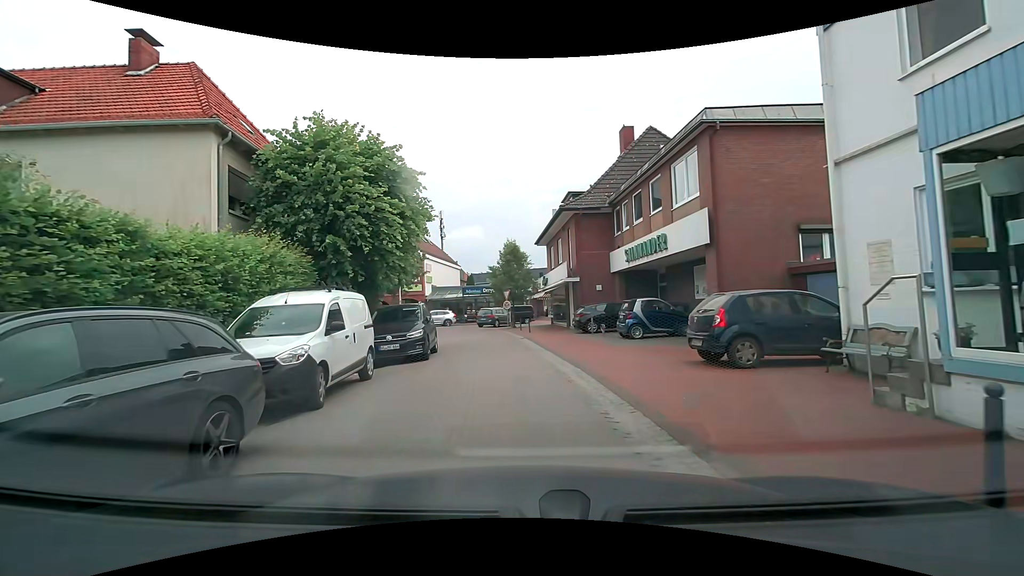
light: Day
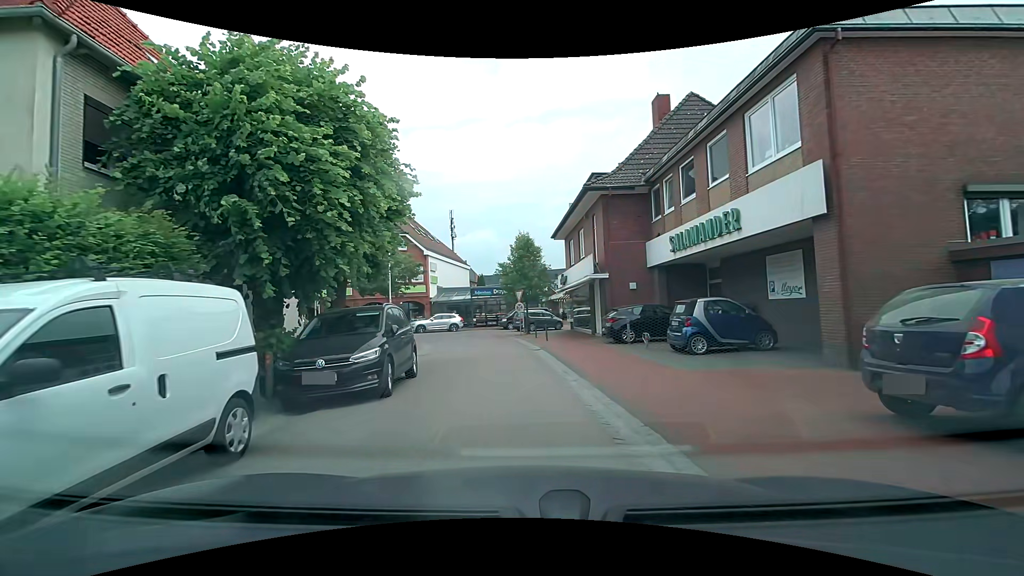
(0.0, +5.3) m; -1°
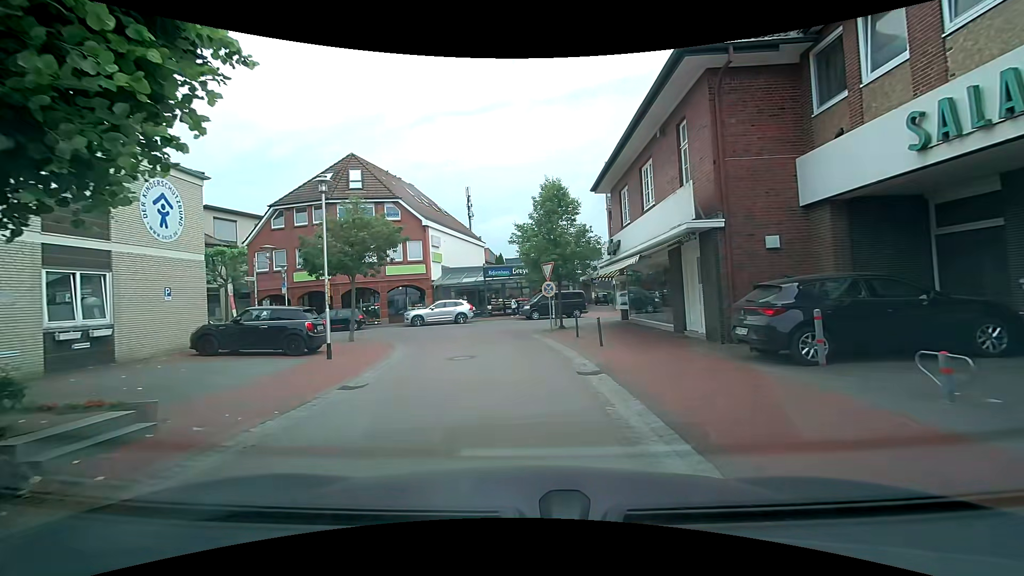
(-0.1, +10.5) m; -4°
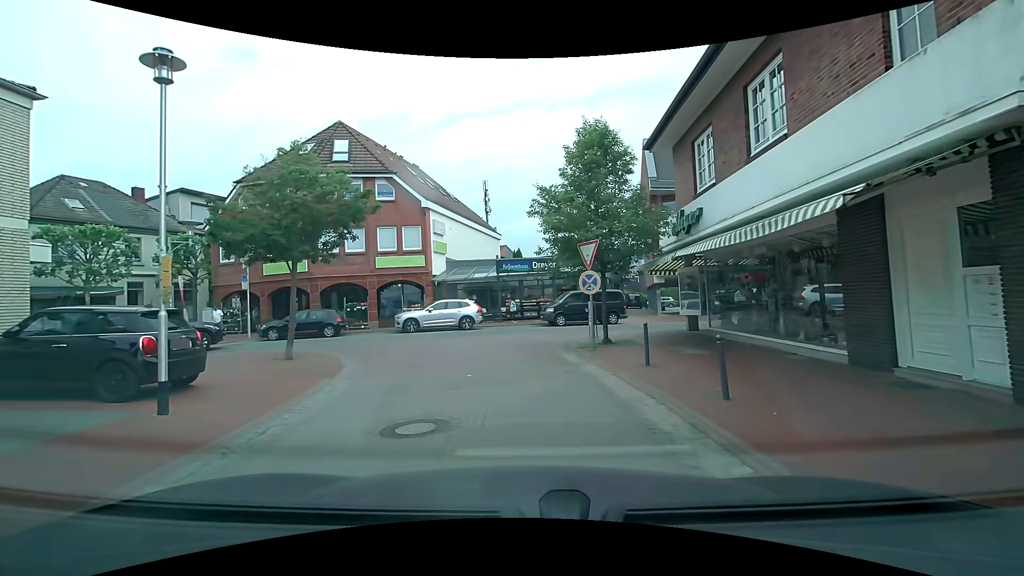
(+0.1, +7.2) m; -2°
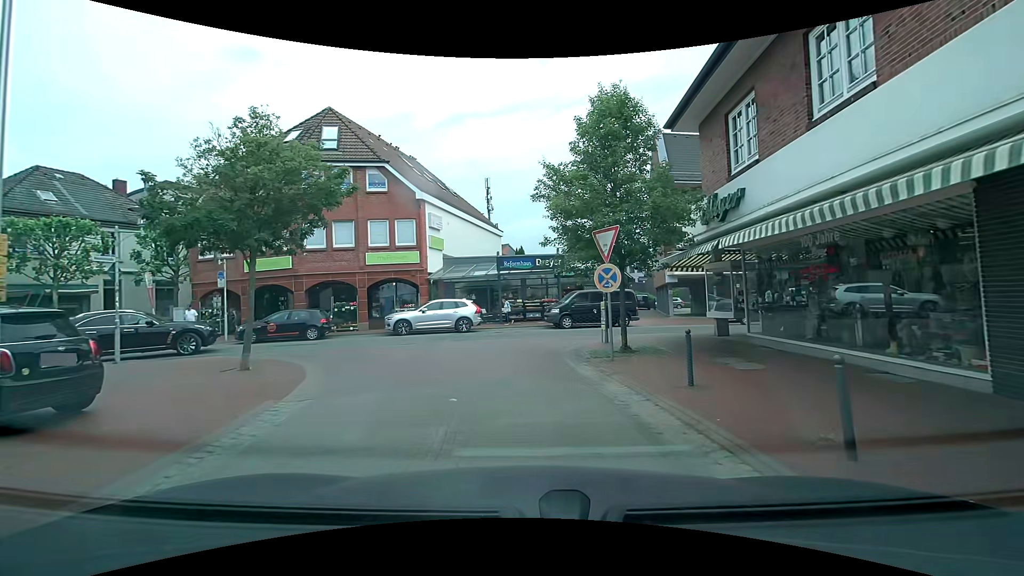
(+0.1, +2.3) m; +1°
